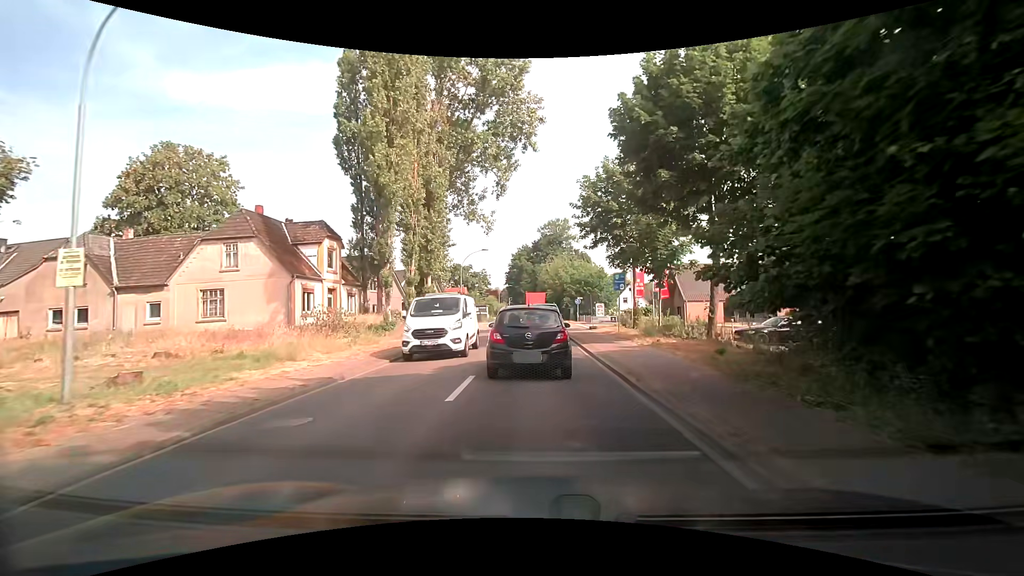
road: secondary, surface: asphalt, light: Day
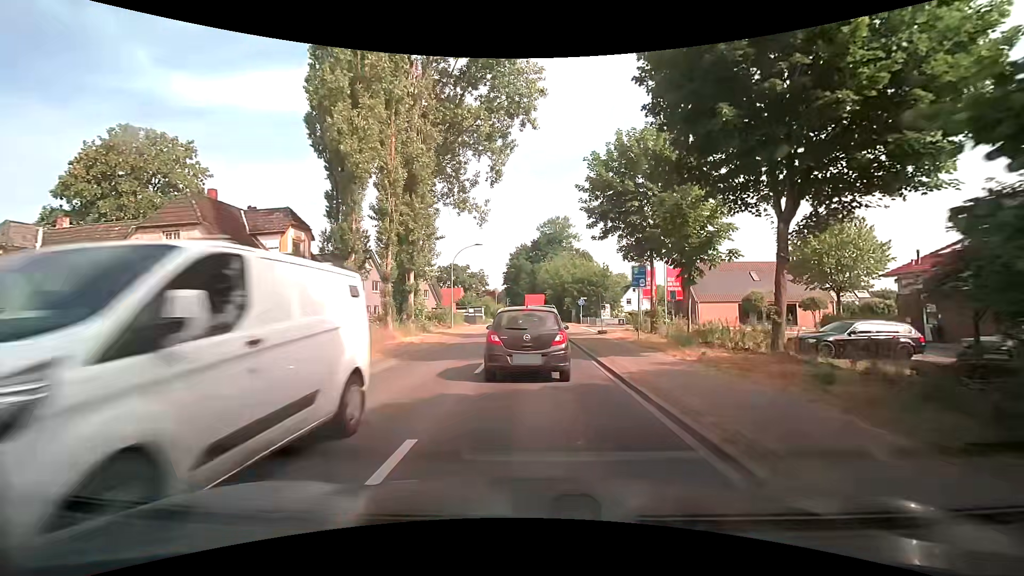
(+0.1, +5.1) m; +1°
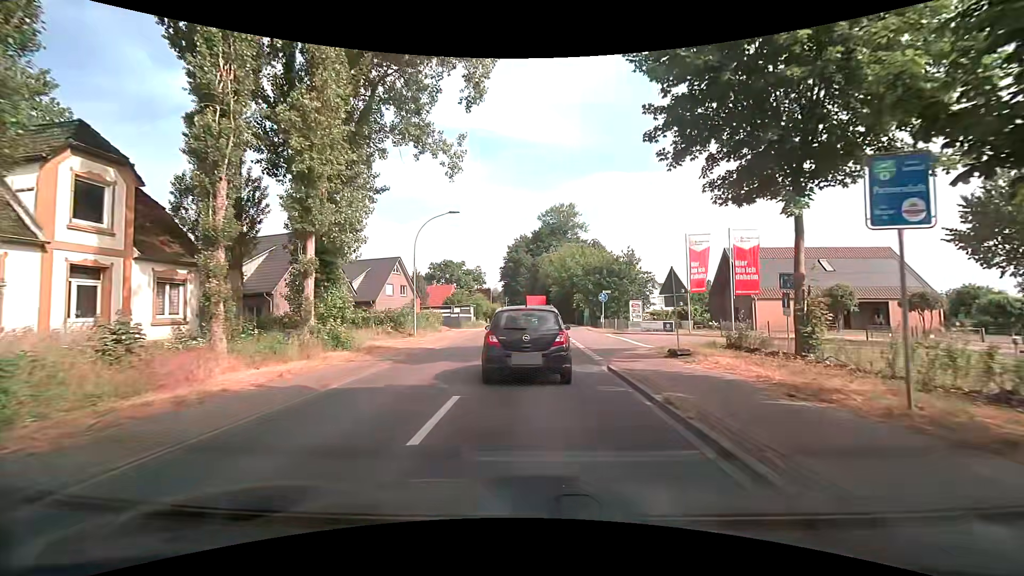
(0.0, +15.0) m; 0°
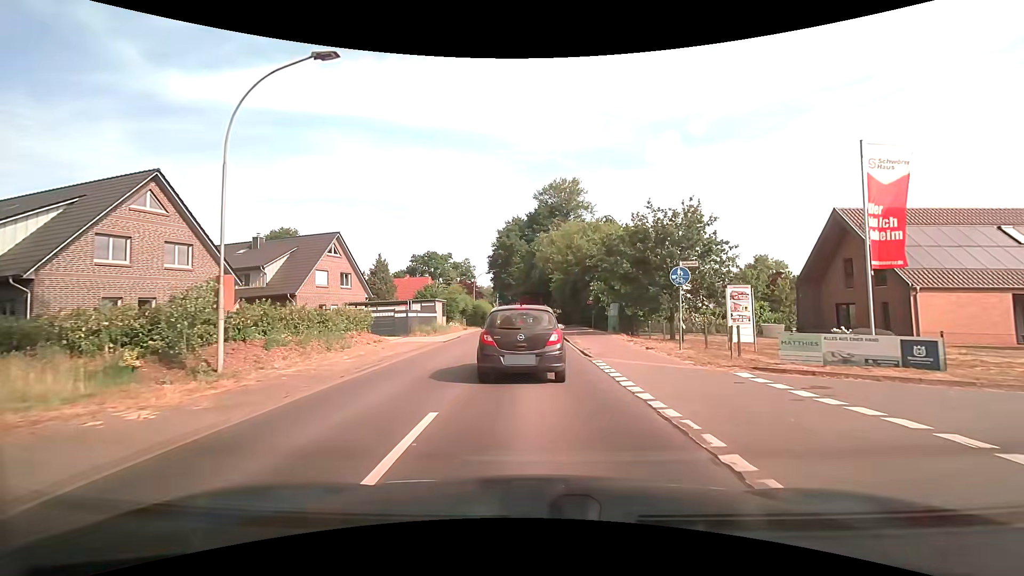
(0.0, +19.3) m; 0°
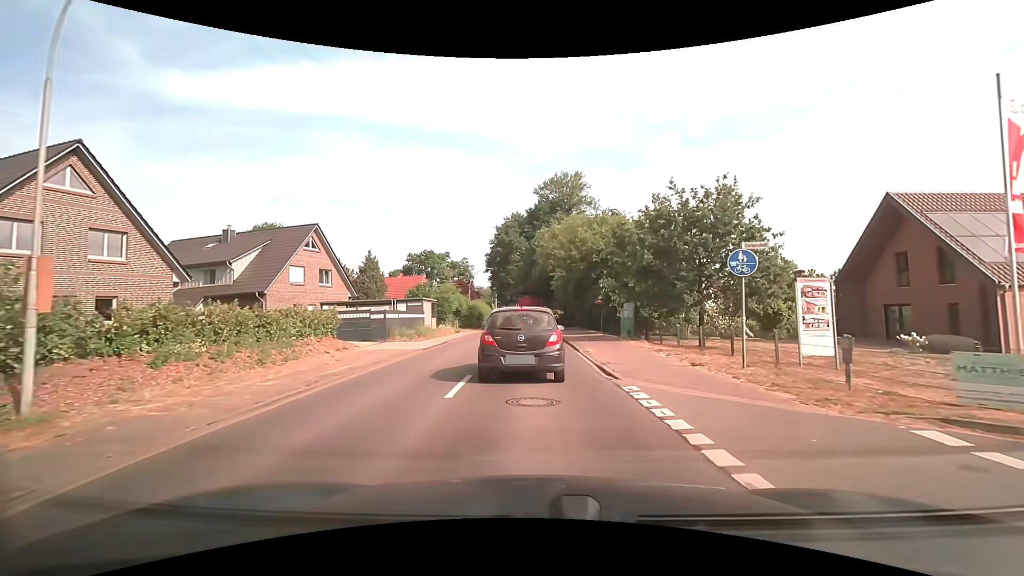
(0.0, +4.7) m; 0°
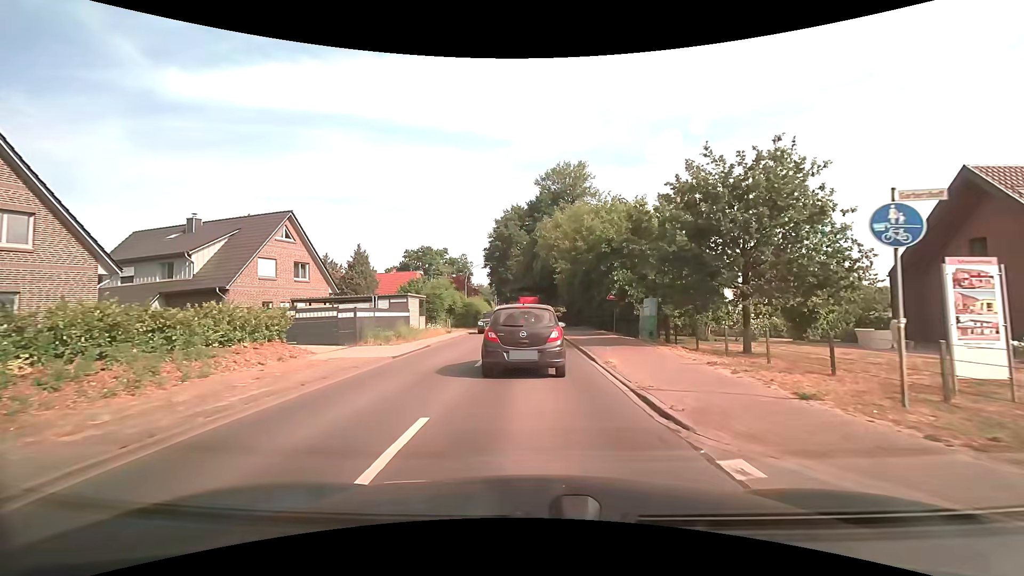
(0.0, +4.7) m; 0°
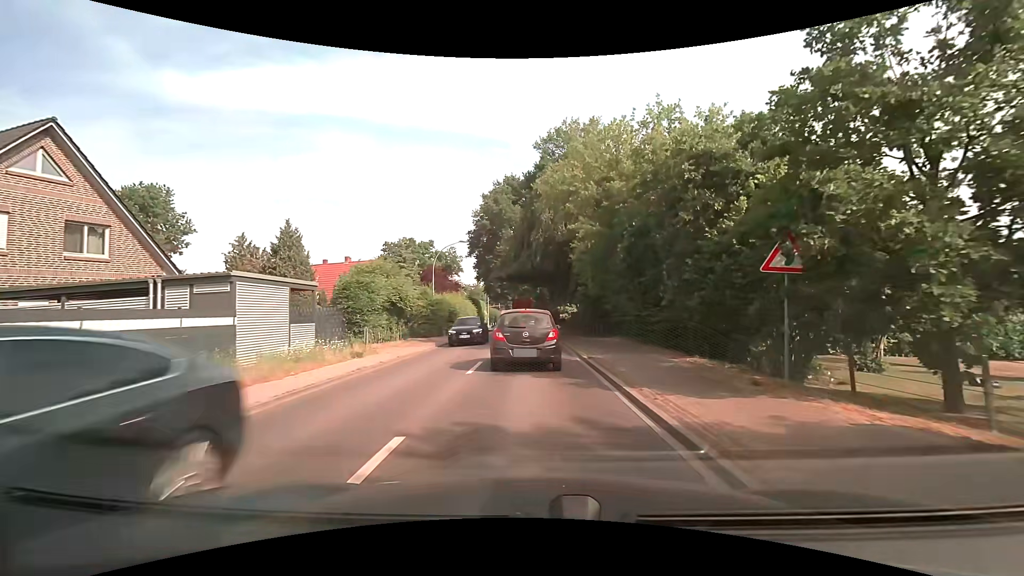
(0.0, +18.6) m; 0°
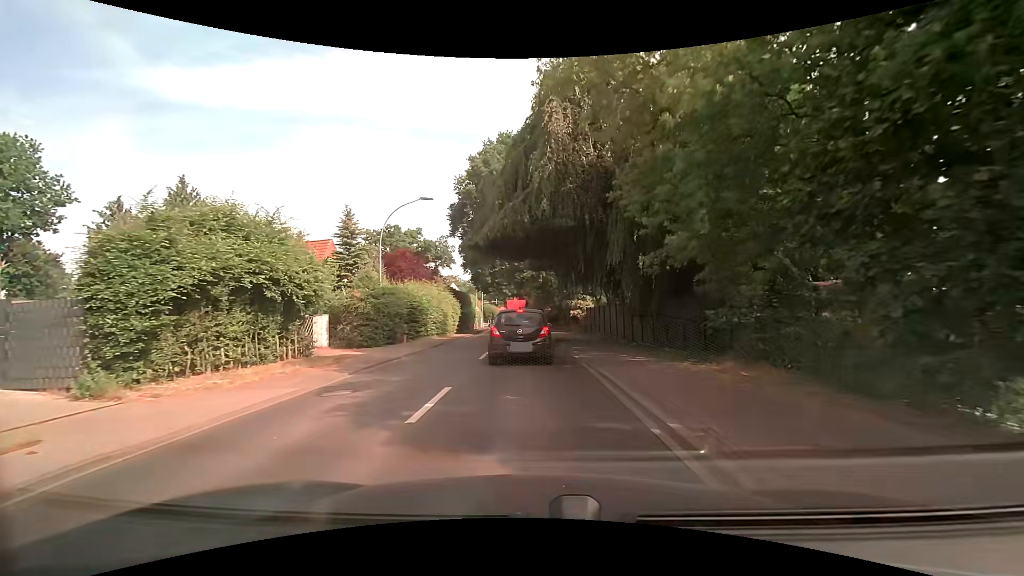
(0.0, +14.3) m; 0°
(0, +10) (0, +20) (0, +30) (-1, +40) (-1, +50) (-2, +60) (-3, +70) (-3, +80) (-4, +90) (-4, +100) m
